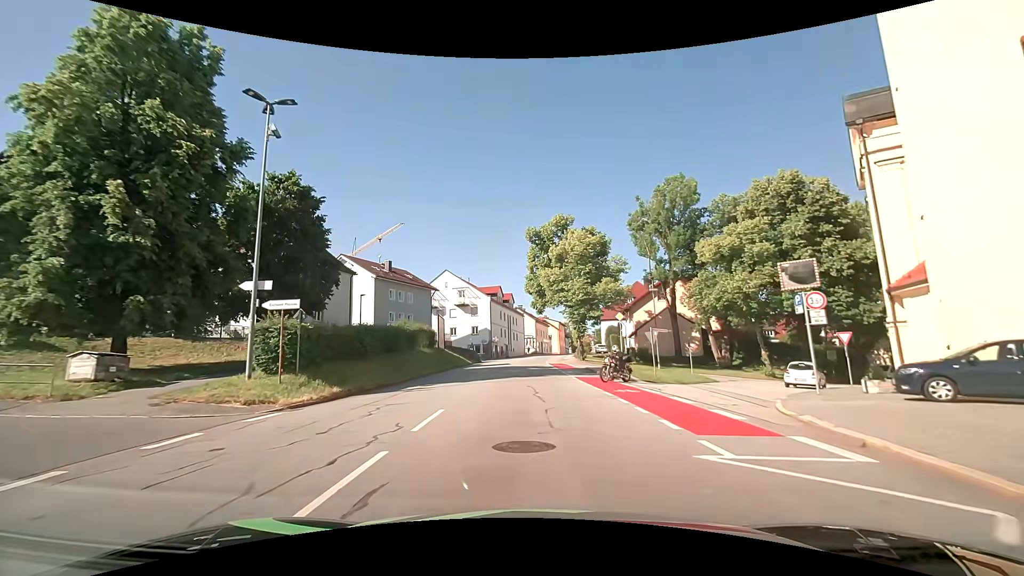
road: tertiary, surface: asphalt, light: Day
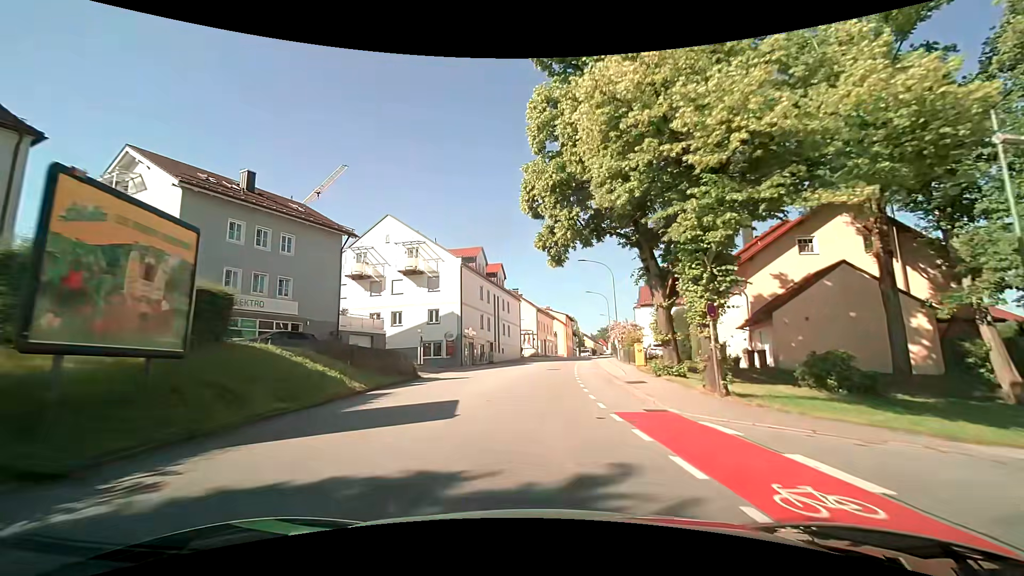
(-0.4, +33.3) m; 0°
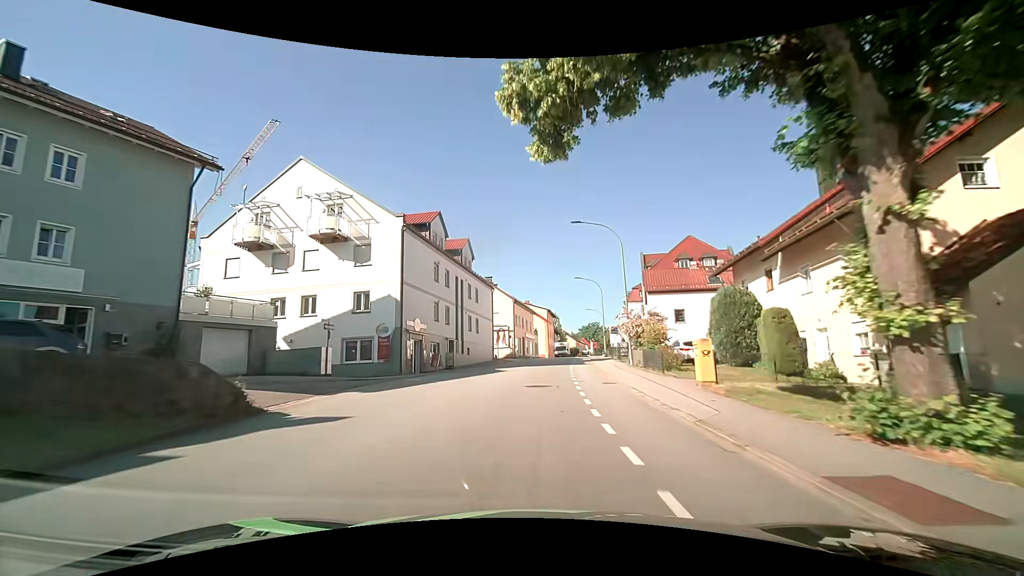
(+0.3, +13.6) m; +2°
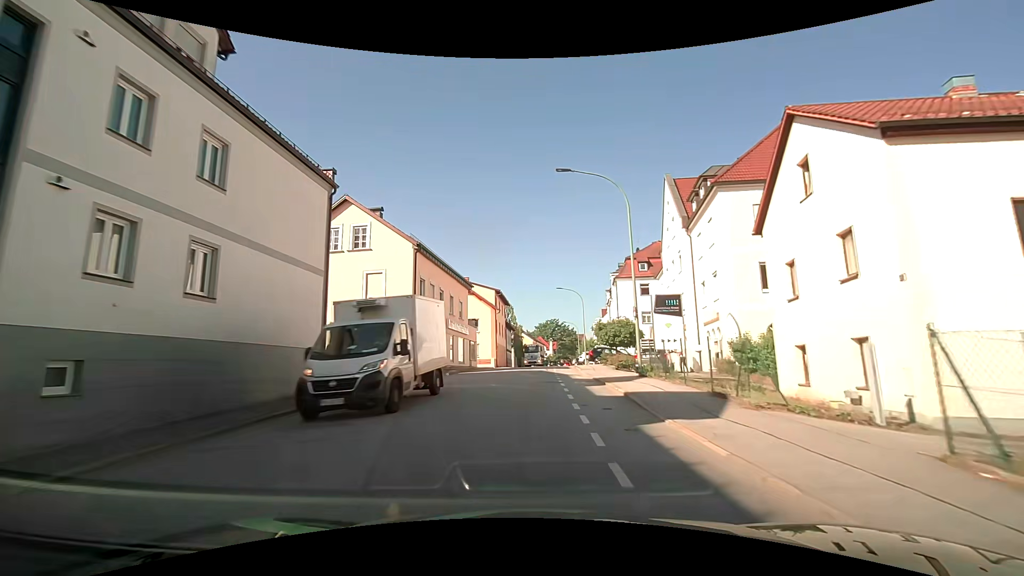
(+1.7, +34.6) m; +5°
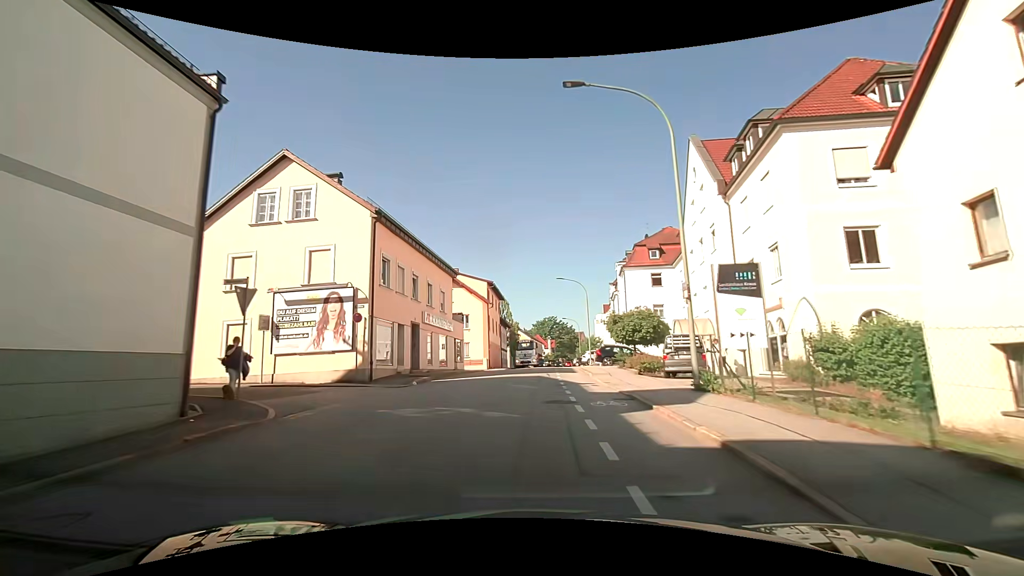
(+0.1, +7.0) m; +1°
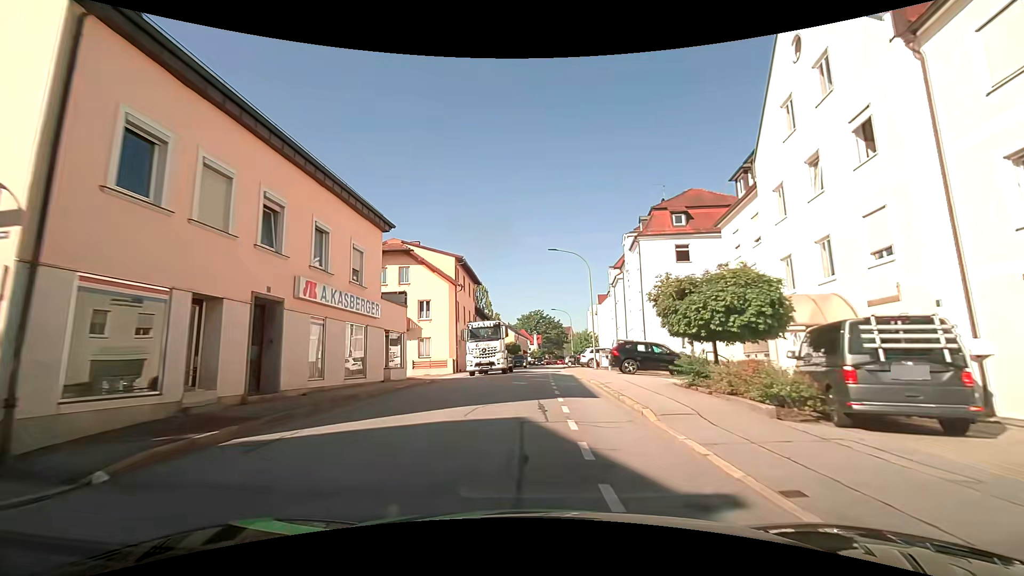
(+0.2, +13.8) m; +2°
